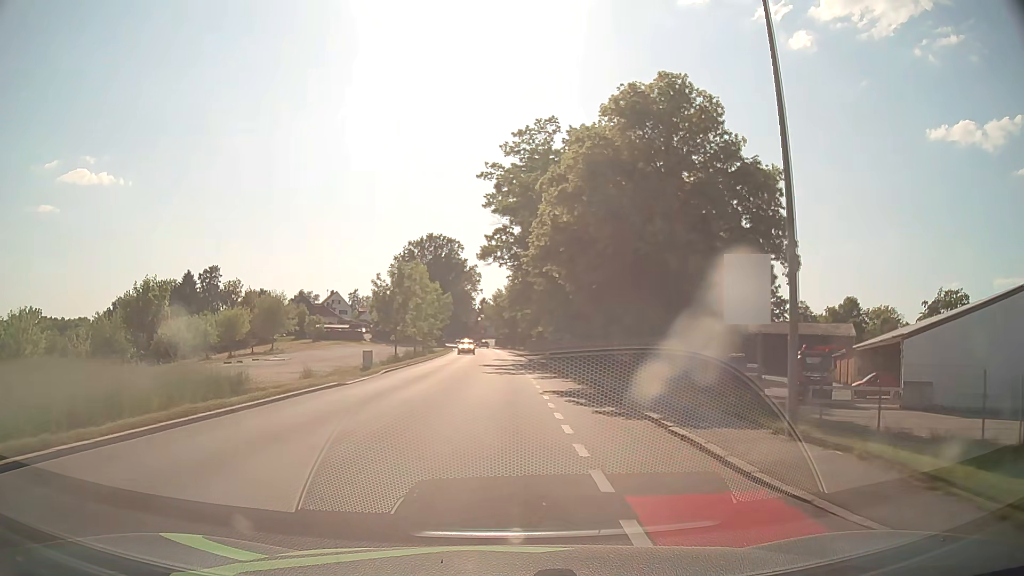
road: tertiary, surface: asphalt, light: Day
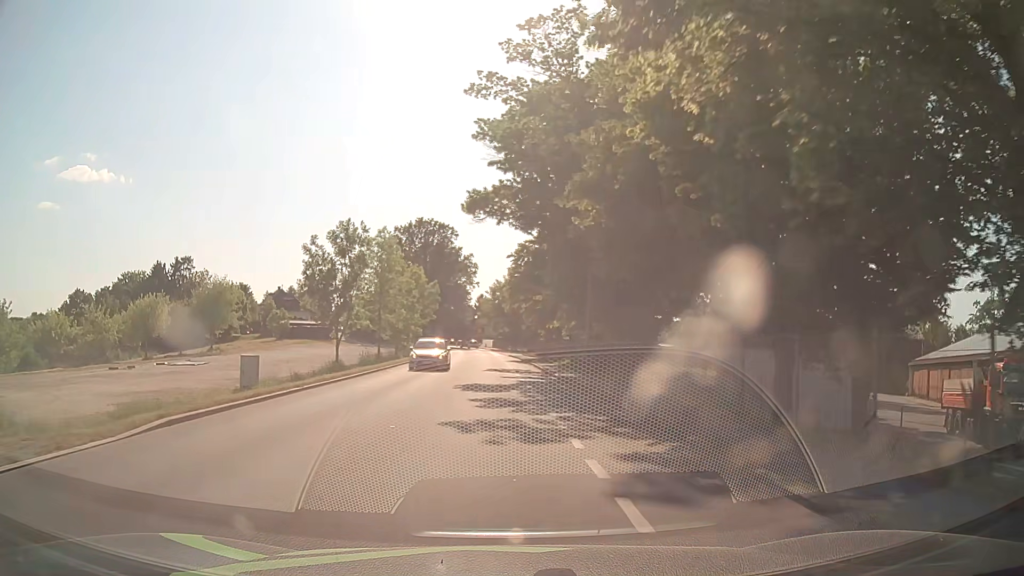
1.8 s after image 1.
(0.0, +19.4) m; 0°
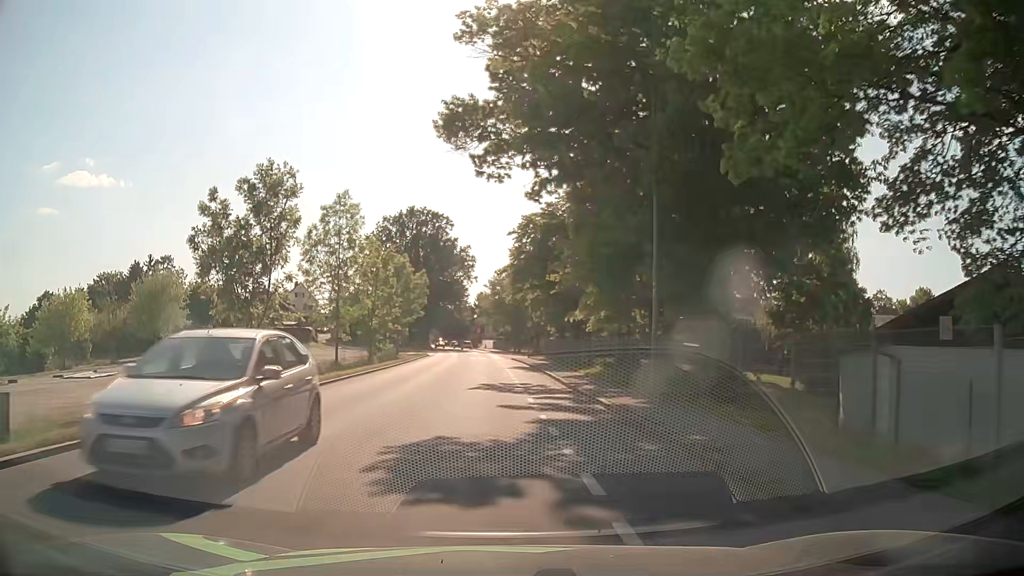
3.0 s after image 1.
(0.0, +12.8) m; 0°
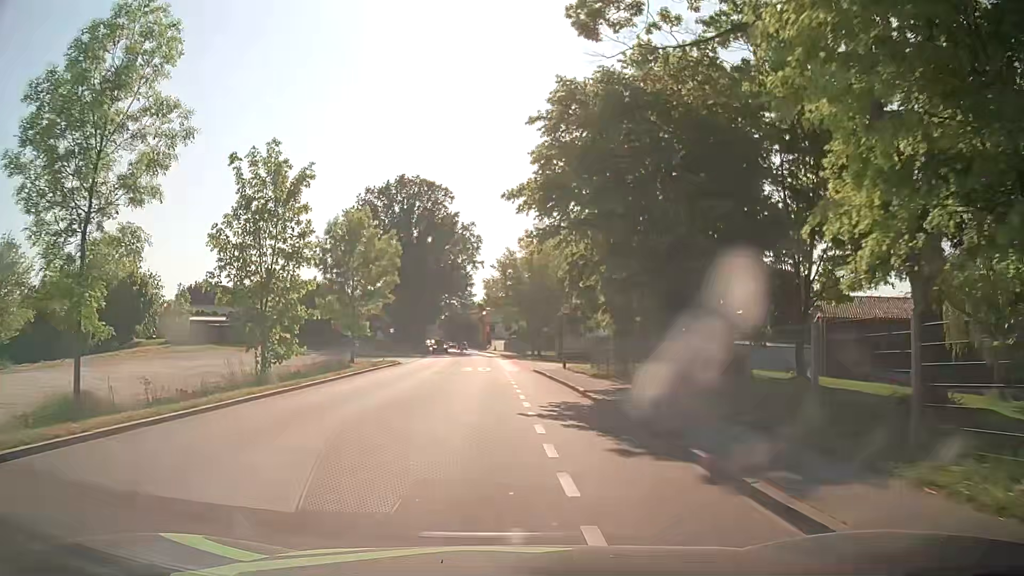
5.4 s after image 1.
(-0.2, +24.1) m; -1°
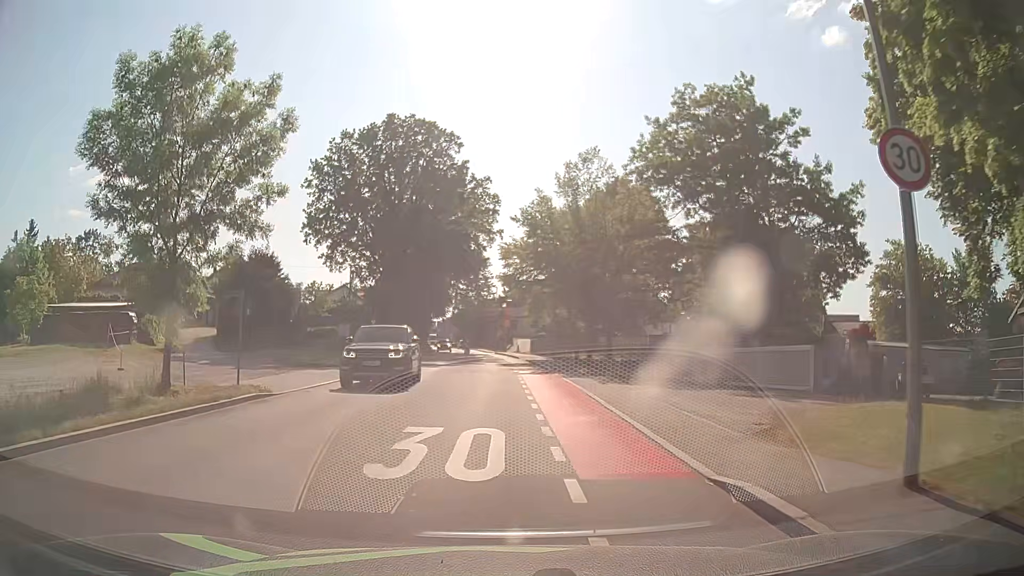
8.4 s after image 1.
(-0.5, +26.1) m; -2°
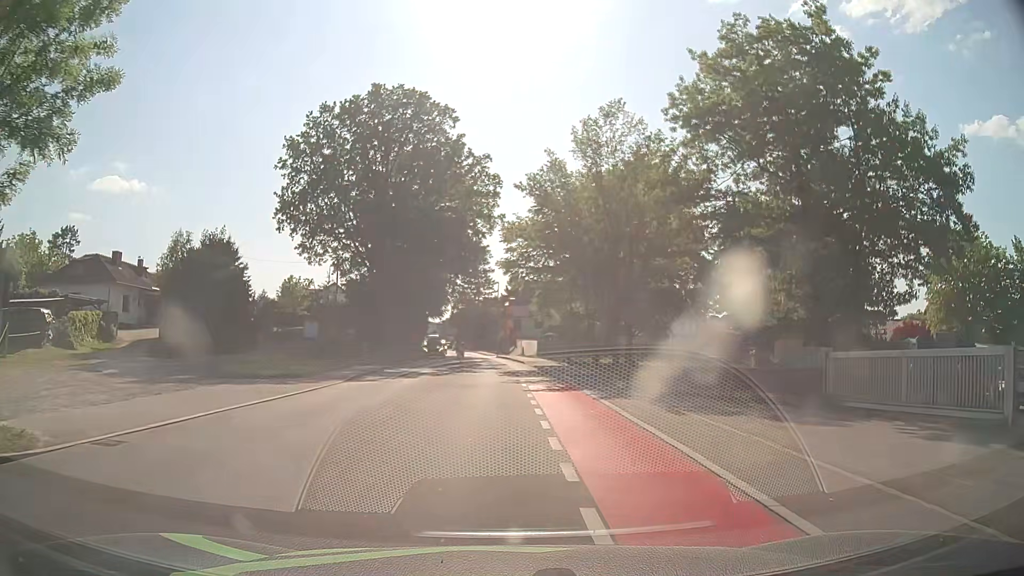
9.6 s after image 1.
(0.0, +9.2) m; +1°
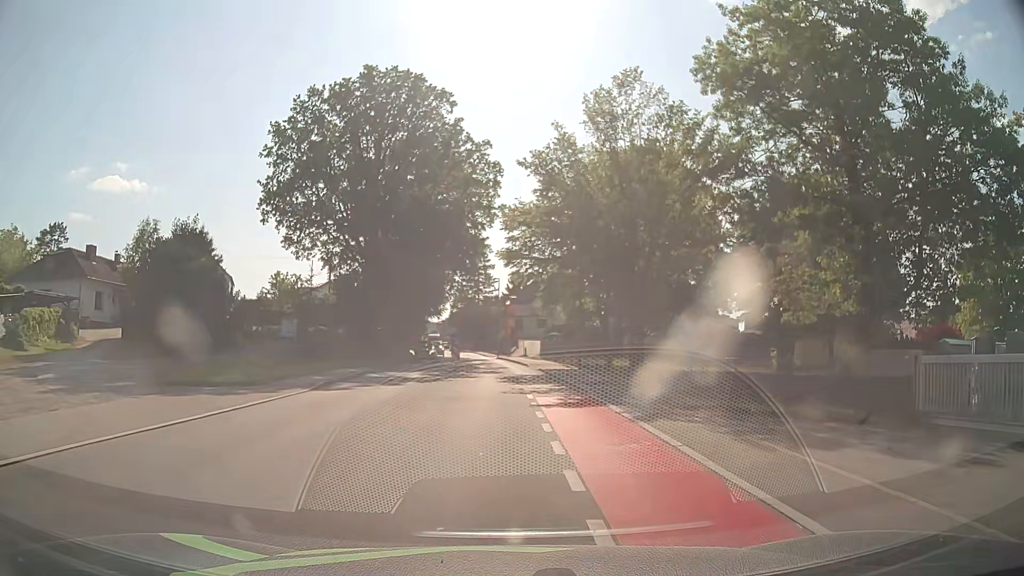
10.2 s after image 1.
(0.0, +4.4) m; 0°
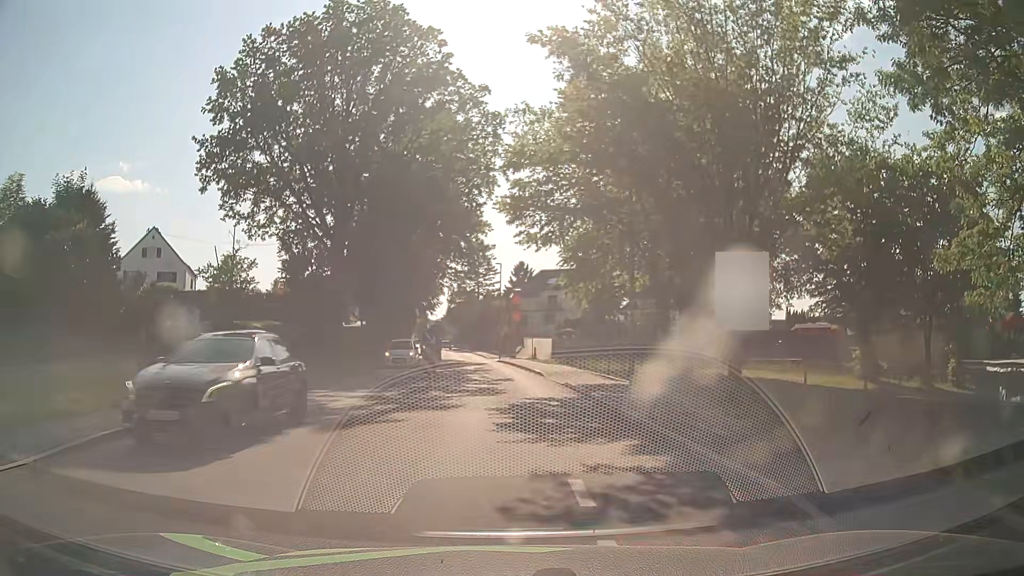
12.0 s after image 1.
(-0.1, +12.6) m; -1°
(0, +10) (0, +20) (-1, +30) (-1, +40) (-2, +50) (-3, +60) (-4, +70) (-5, +80) (-7, +90) (-8, +100) m
